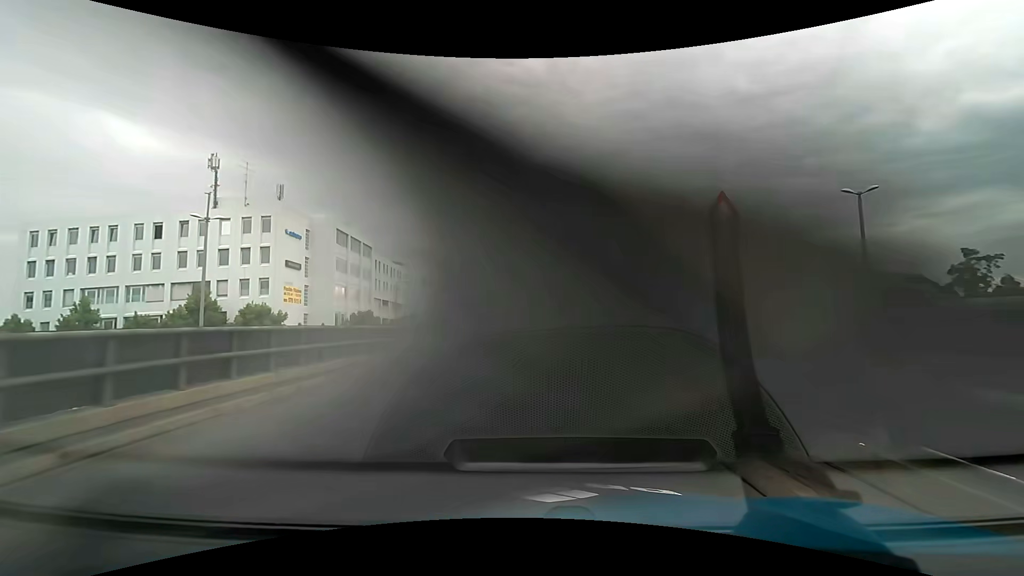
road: primary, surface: asphalt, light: Day
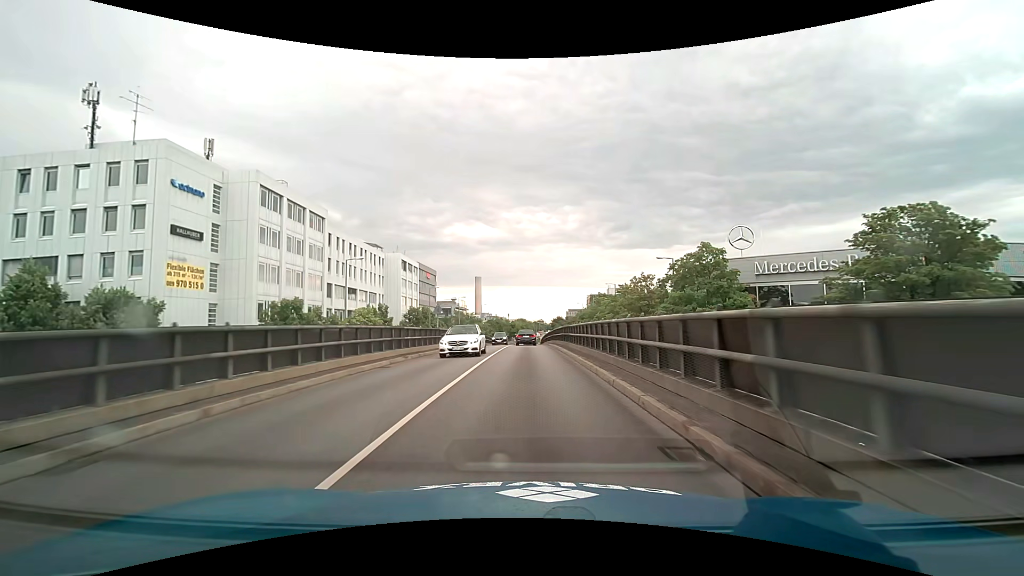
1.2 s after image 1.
(-0.1, +18.5) m; 0°
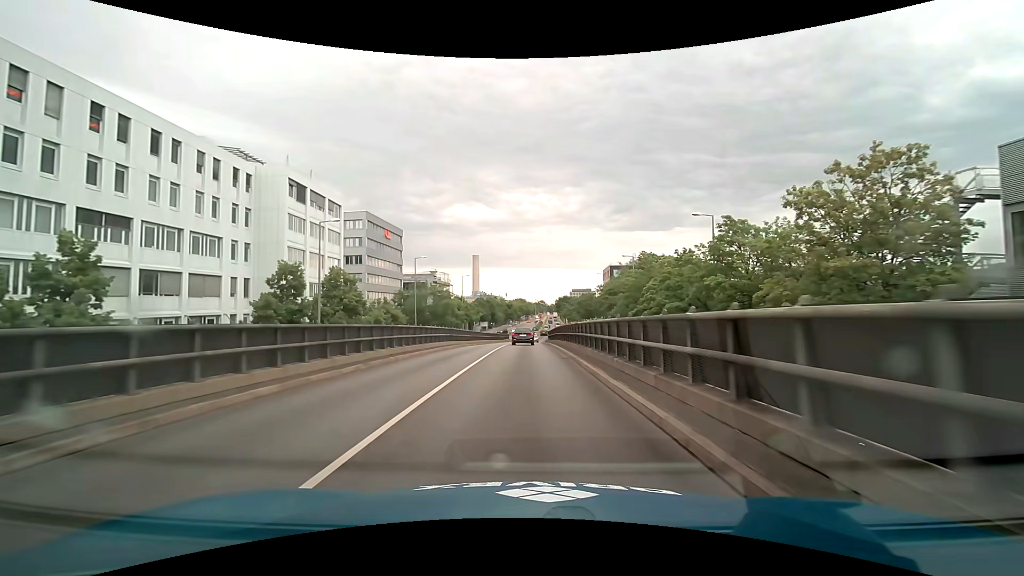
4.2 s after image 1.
(+0.1, +46.8) m; 0°
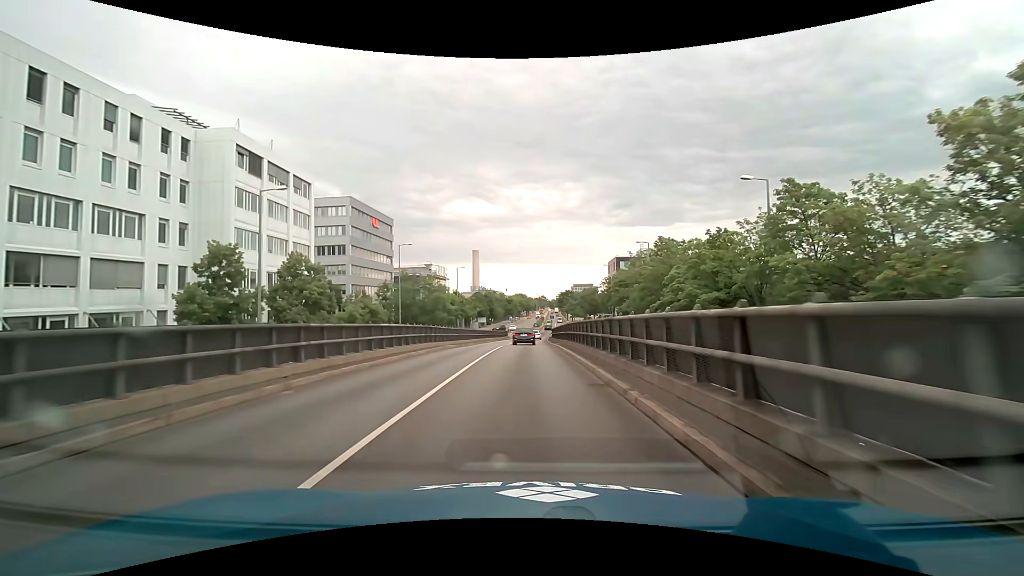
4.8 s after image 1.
(0.0, +9.4) m; 0°
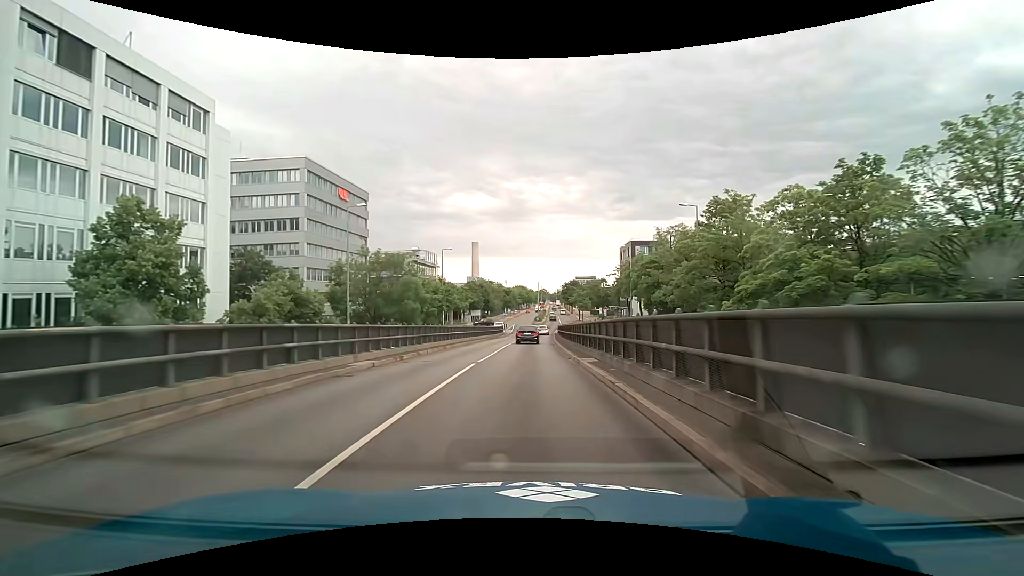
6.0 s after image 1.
(-0.1, +18.8) m; 0°
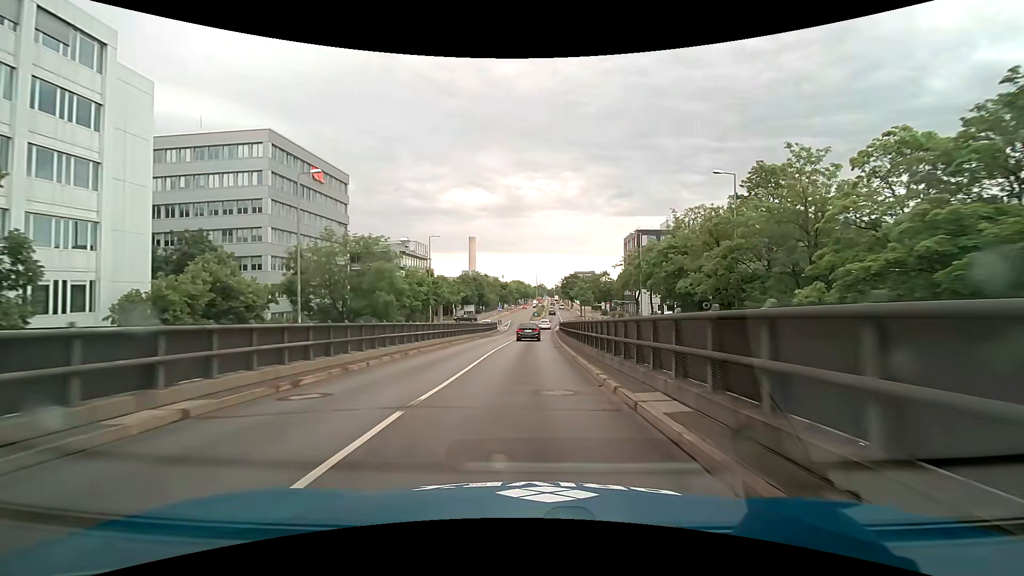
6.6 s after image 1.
(0.0, +9.4) m; 0°
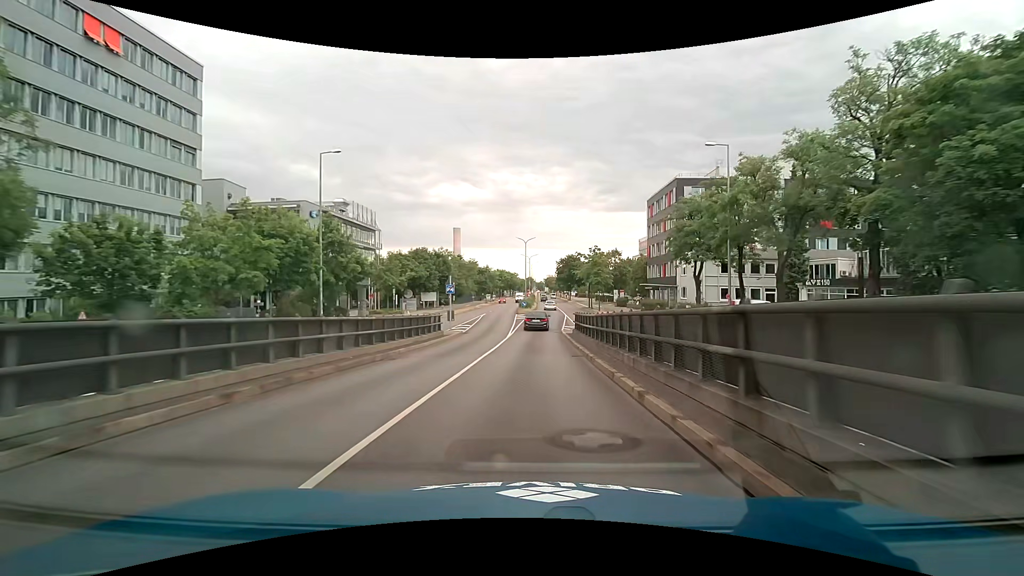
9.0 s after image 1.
(+0.4, +37.4) m; +2°
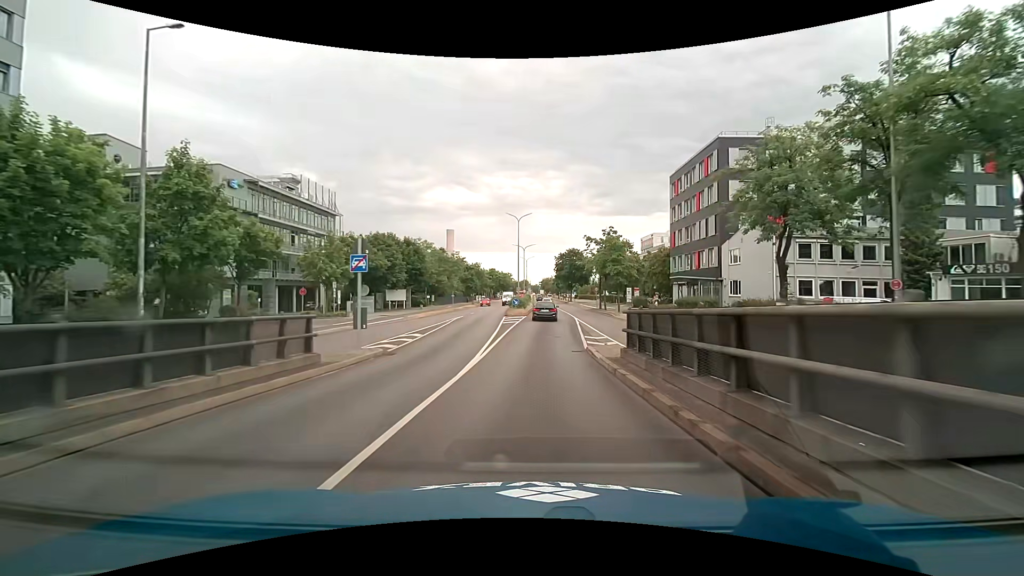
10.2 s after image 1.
(+0.1, +18.4) m; 0°
(0, +10) (0, +20) (0, +30) (+1, +40) (+2, +50) (+2, +60) (+3, +70) (+3, +80) (+3, +90) (+3, +100) m
